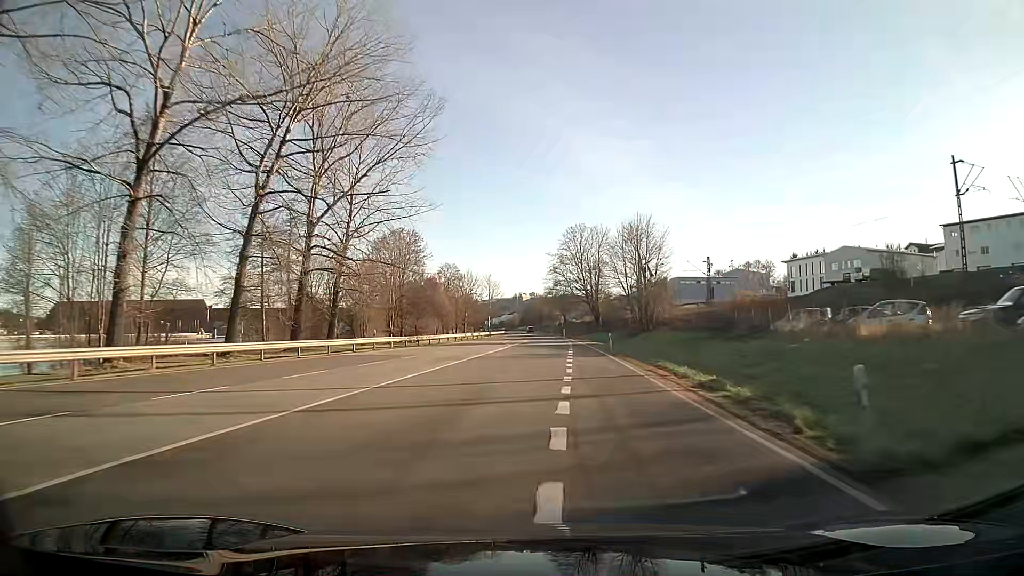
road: primary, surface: asphalt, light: Day
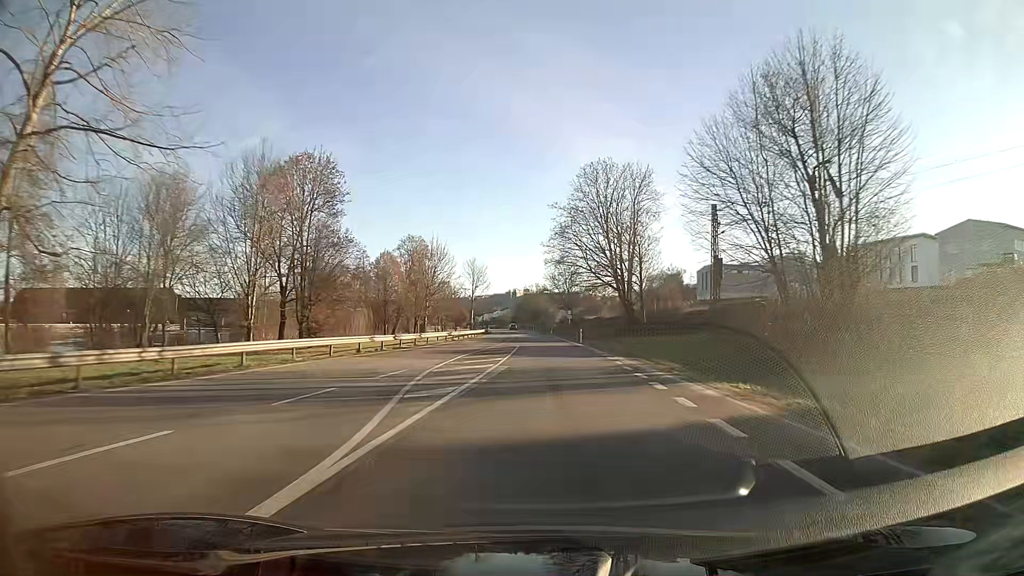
(+0.1, +43.3) m; +1°
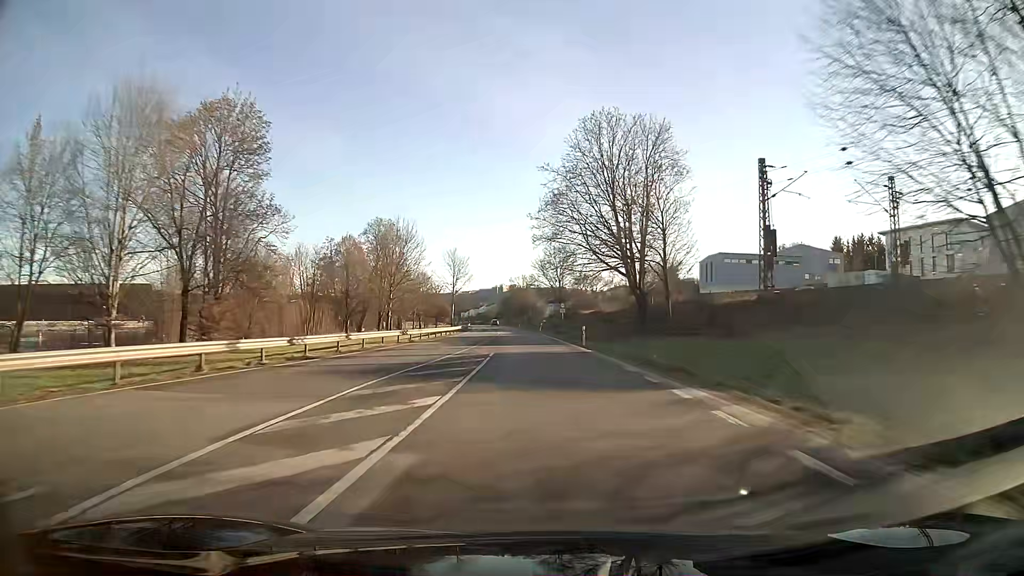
(+0.1, +15.2) m; +1°
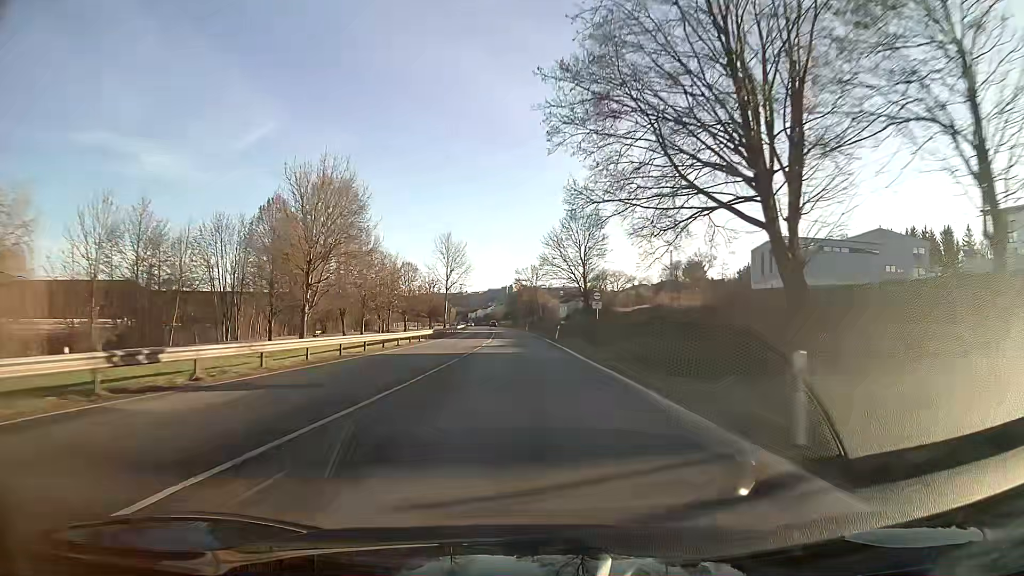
(-0.3, +30.4) m; -1°
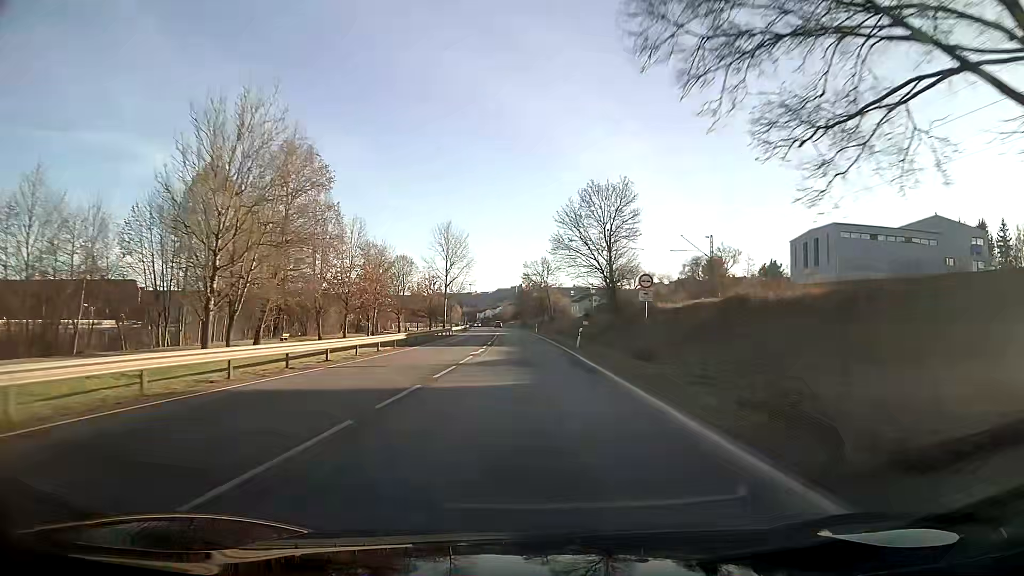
(-0.1, +15.2) m; -1°
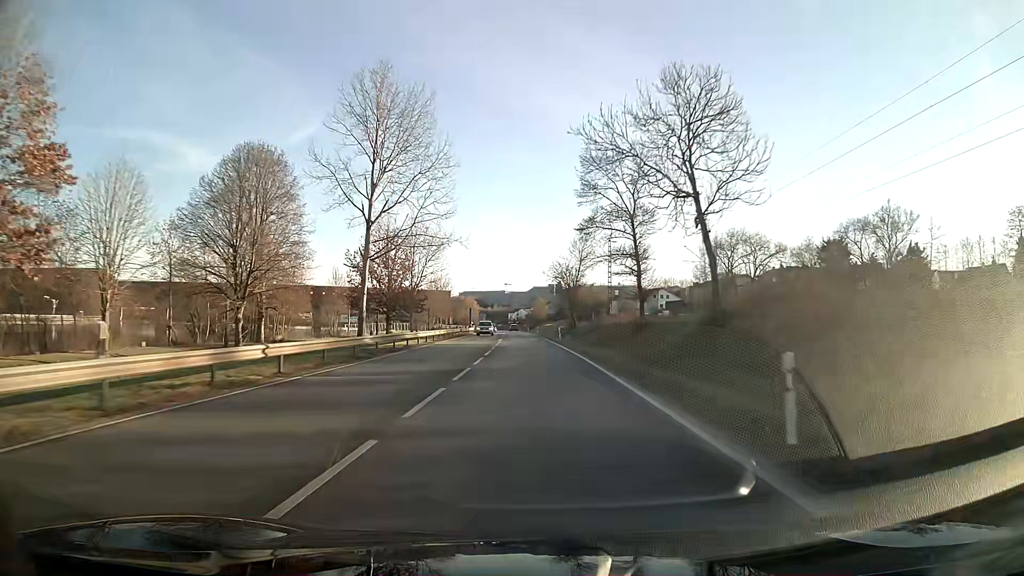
(-2.1, +75.4) m; -3°
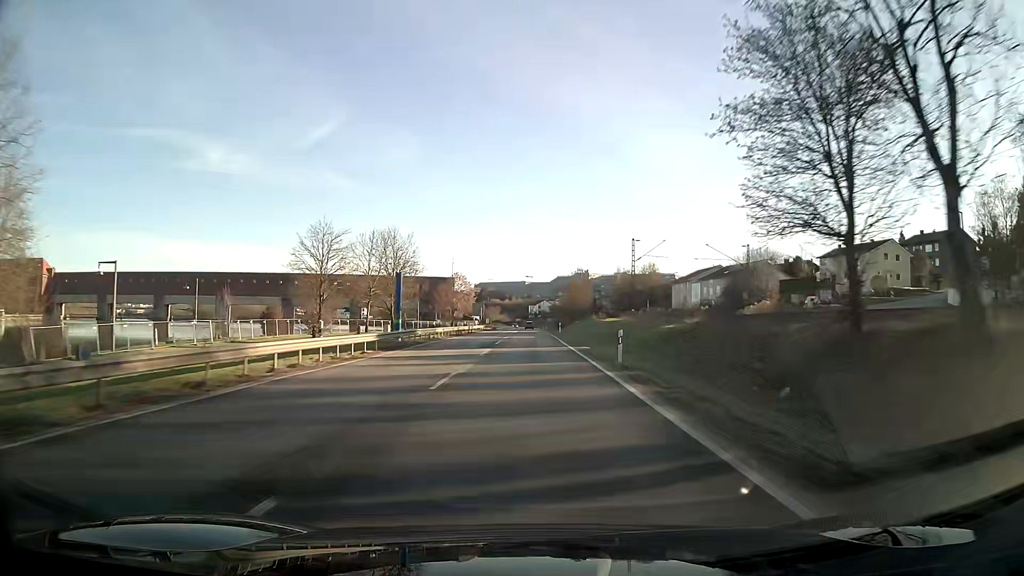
(-1.5, +76.7) m; -2°
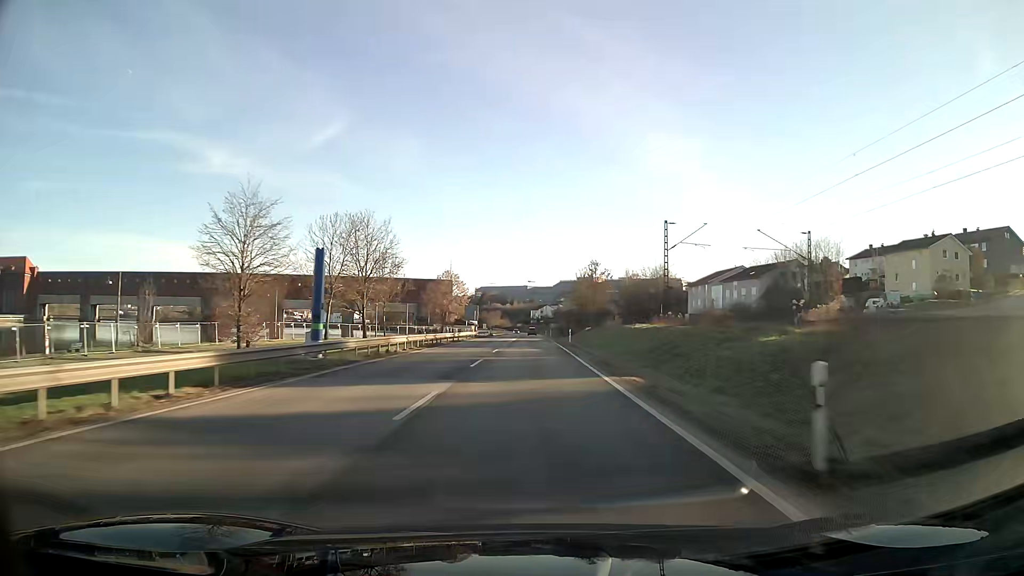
(0.0, +15.7) m; 0°
